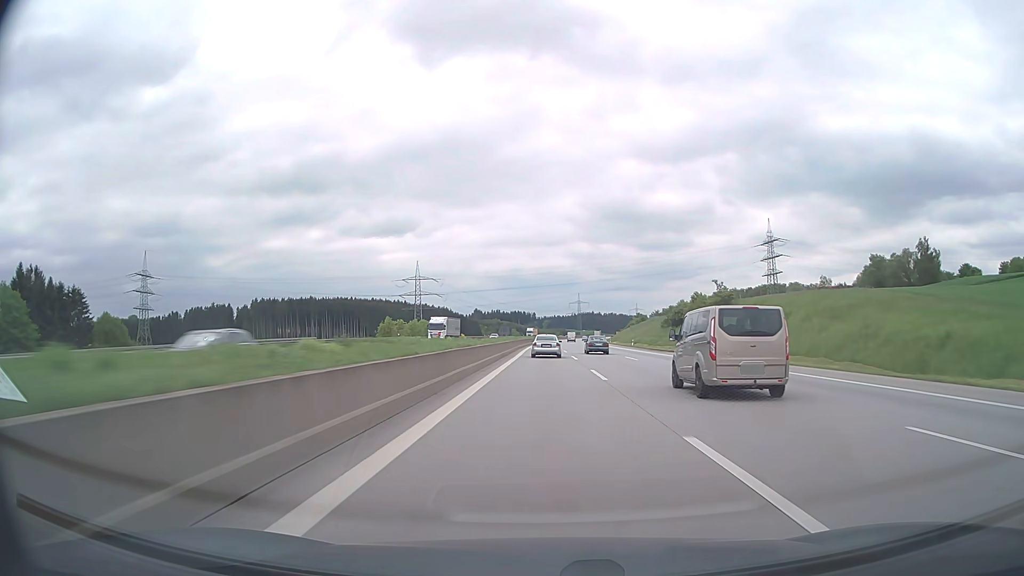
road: motorway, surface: asphalt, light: Day
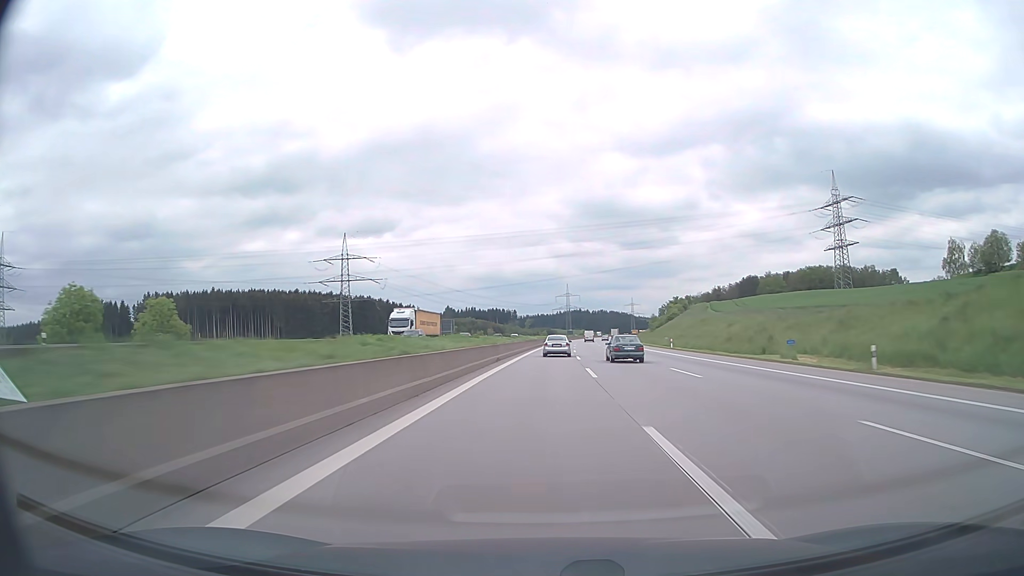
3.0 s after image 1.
(+1.5, +125.9) m; +1°
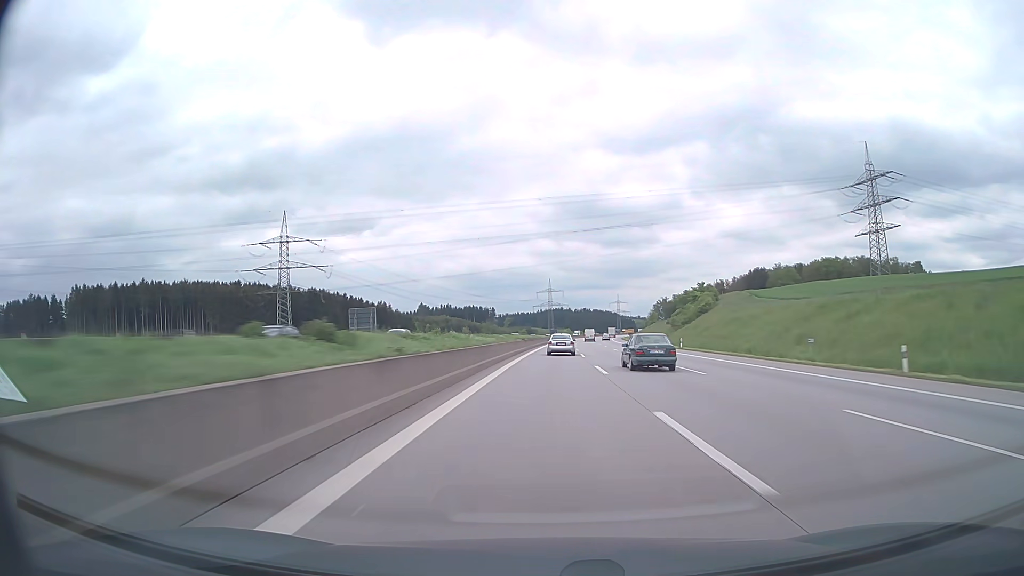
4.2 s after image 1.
(+0.6, +52.9) m; +2°
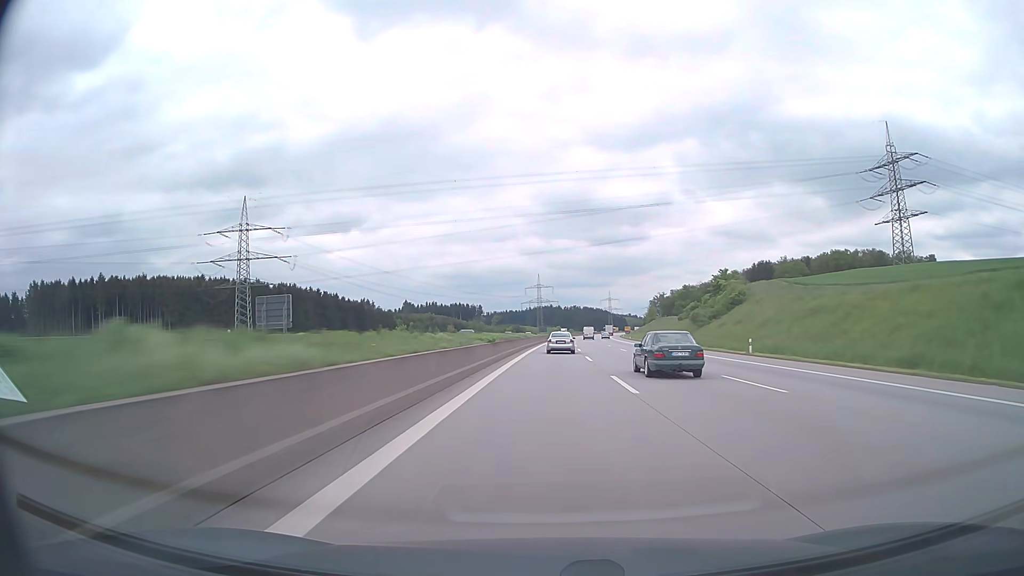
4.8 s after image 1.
(+0.2, +26.7) m; +1°
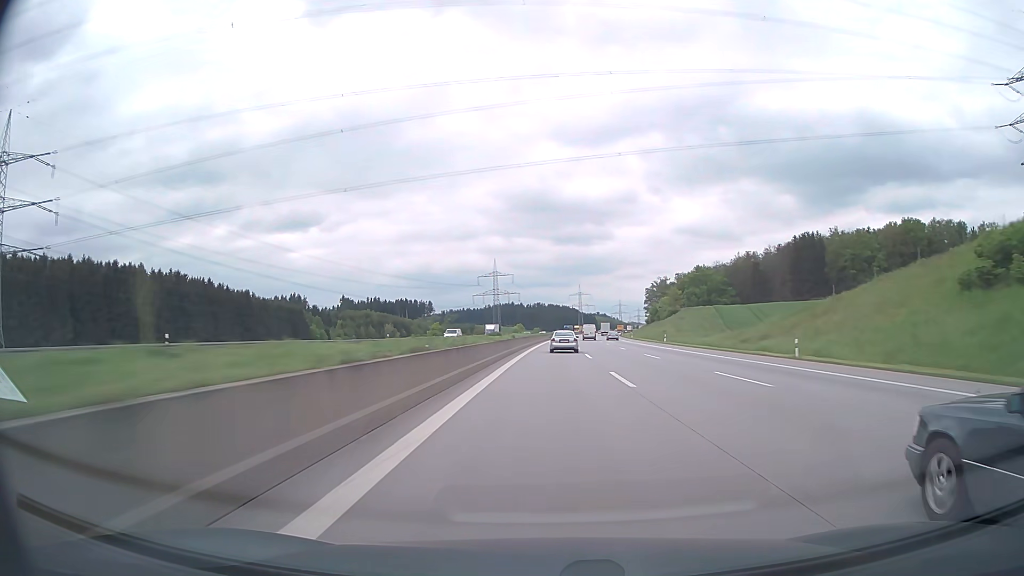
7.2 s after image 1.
(+3.1, +106.6) m; +3°
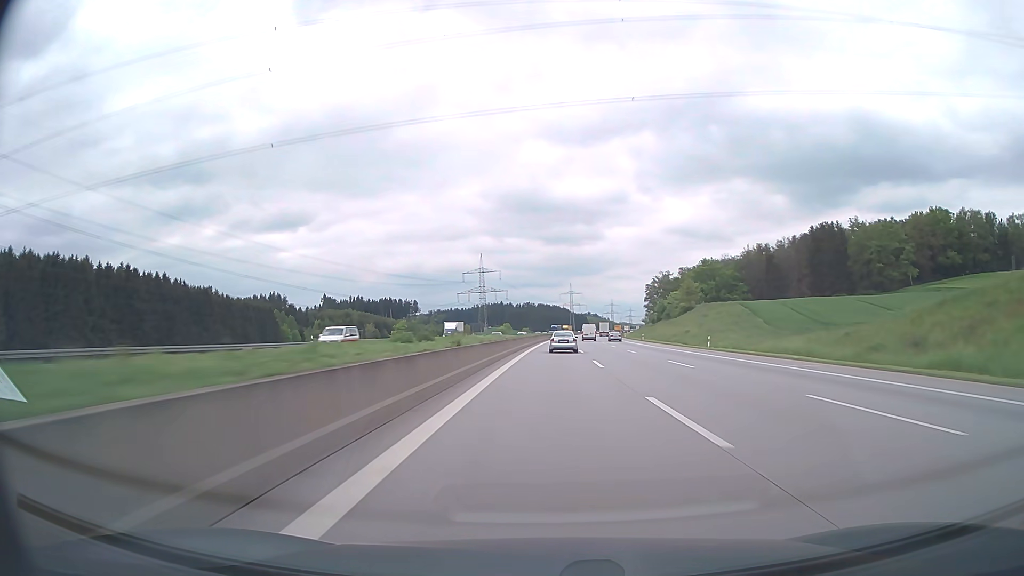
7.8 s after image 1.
(+0.2, +26.6) m; +1°
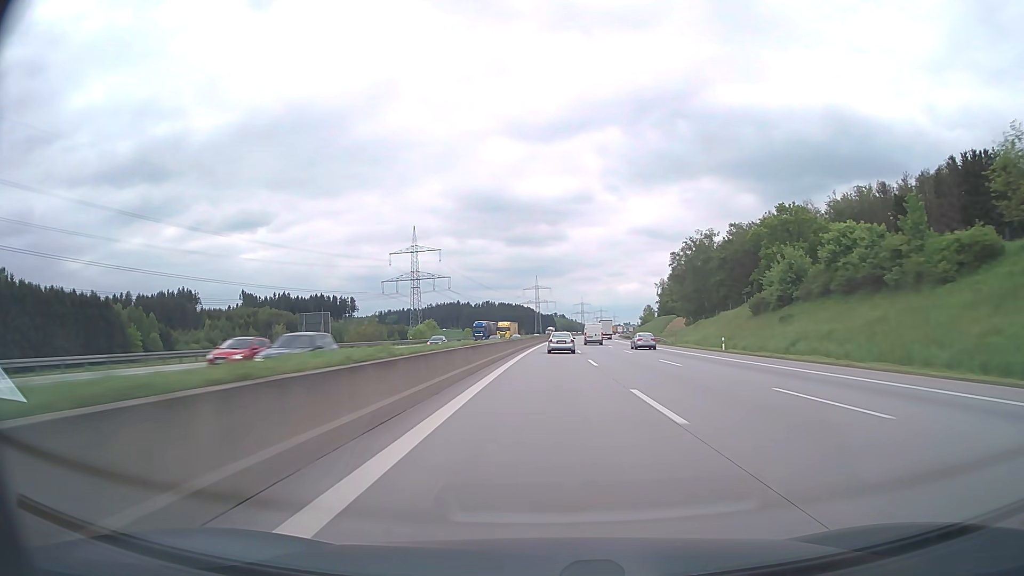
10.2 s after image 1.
(+2.9, +106.1) m; +3°
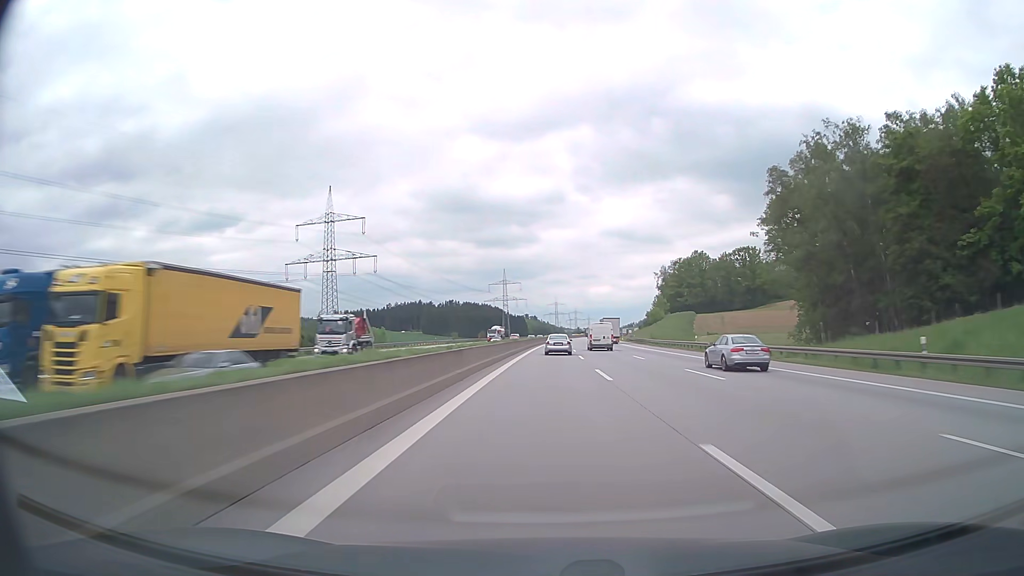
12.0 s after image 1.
(+1.7, +79.9) m; +2°
(0, +10) (0, +20) (0, +30) (0, +40) (+1, +50) (+1, +60) (+1, +70) (+2, +80) (+2, +90) (+3, +100) m
